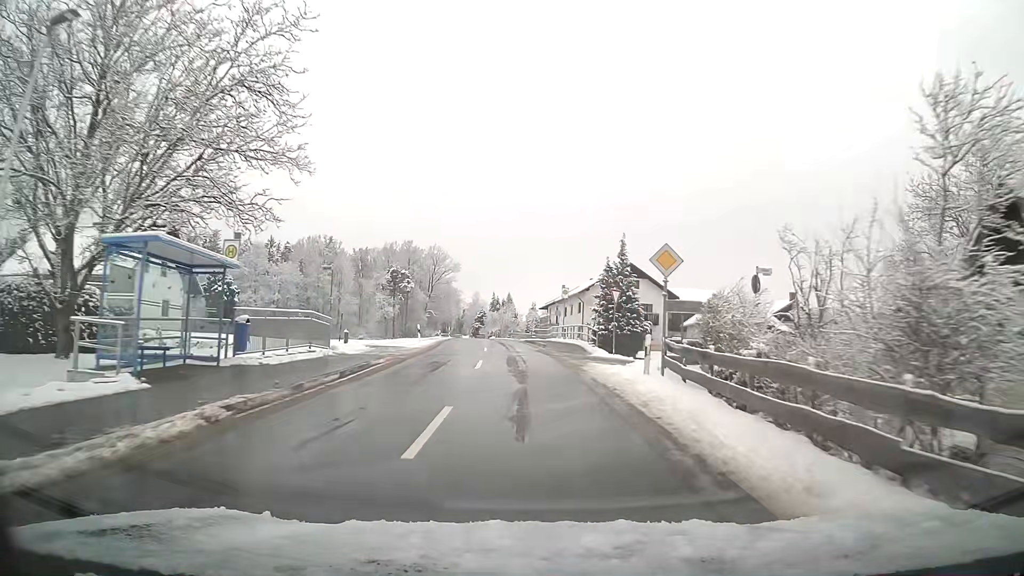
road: tertiary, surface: asphalt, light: Day
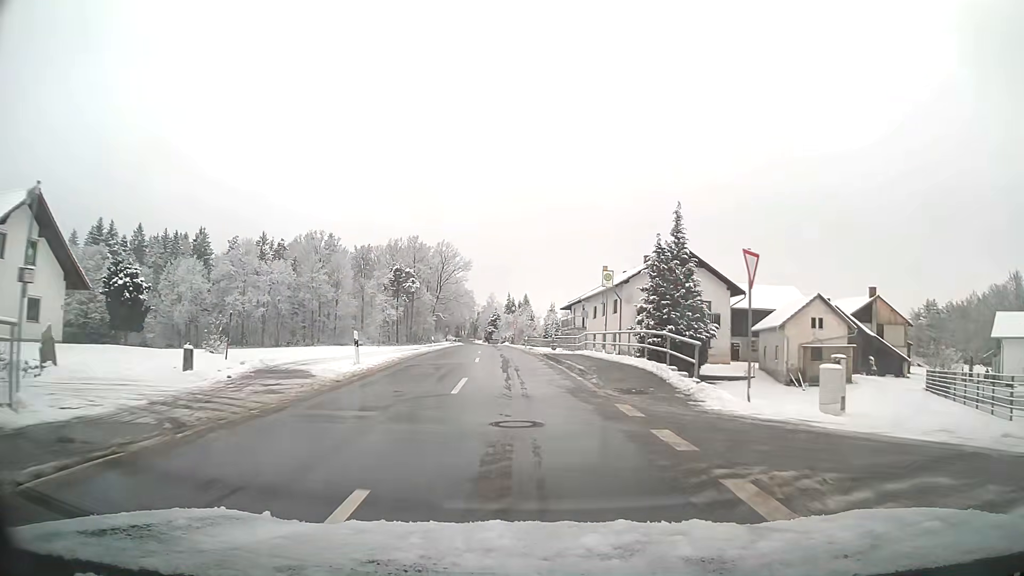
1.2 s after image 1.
(-0.2, +17.2) m; -2°
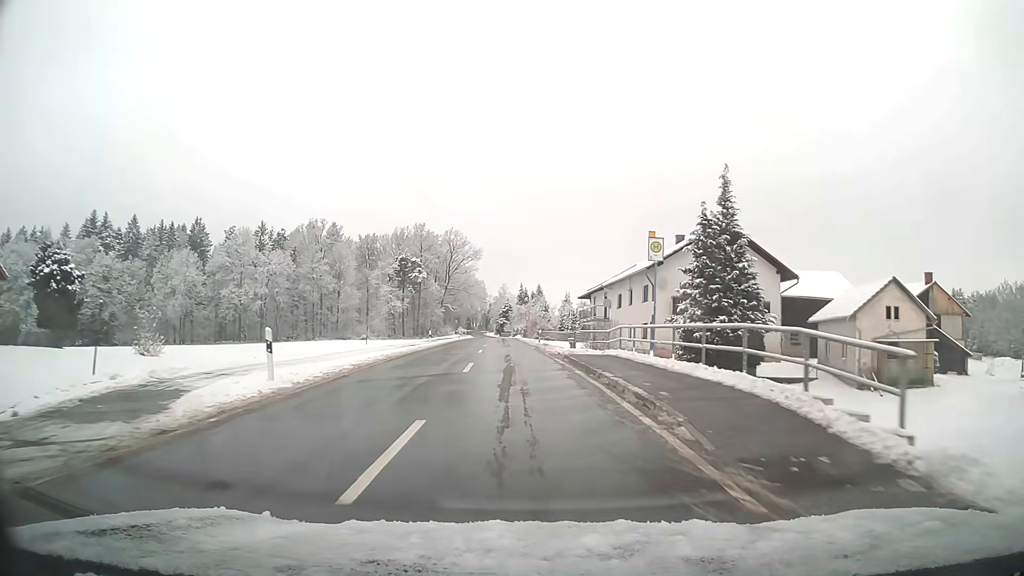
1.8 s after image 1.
(-0.1, +8.6) m; -1°
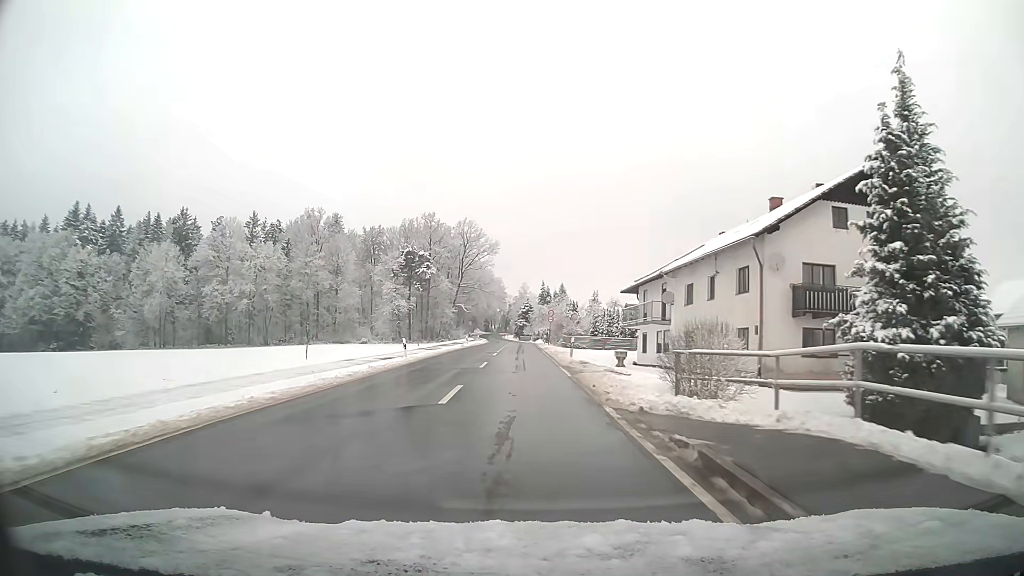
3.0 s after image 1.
(-0.3, +17.2) m; -2°
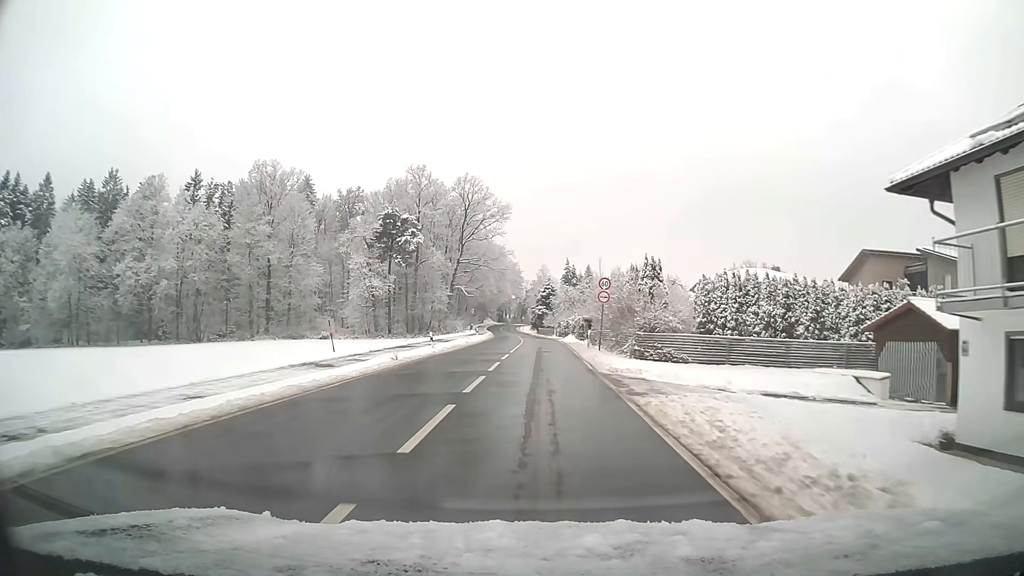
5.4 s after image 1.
(-0.5, +34.9) m; -1°
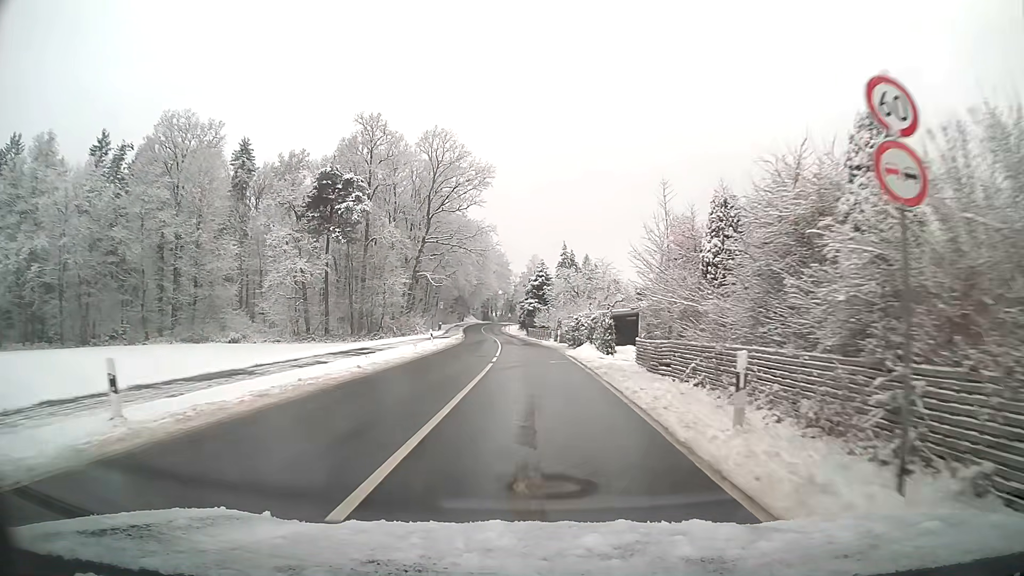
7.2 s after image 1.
(+0.3, +26.5) m; +1°
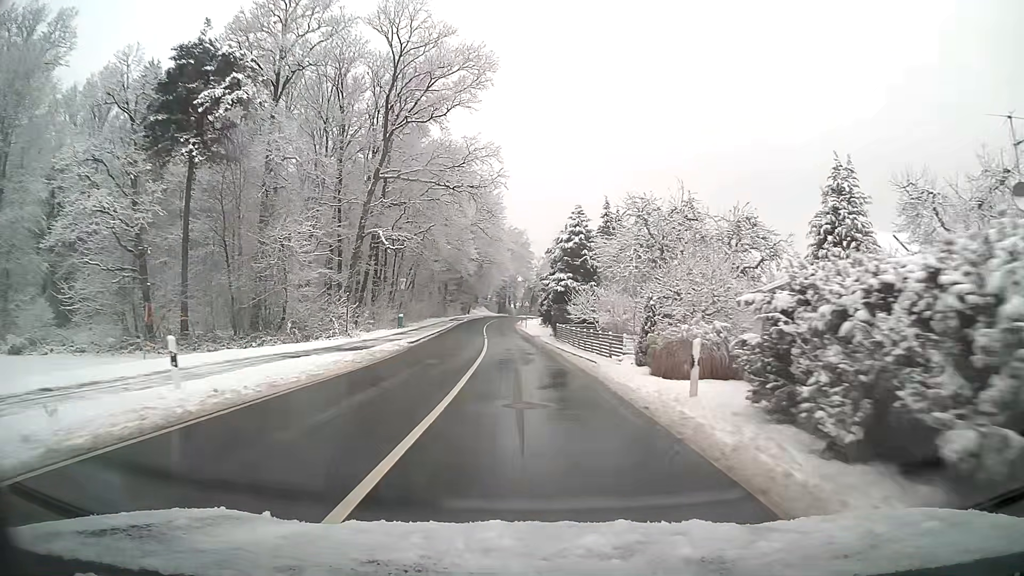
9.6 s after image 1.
(-0.6, +35.4) m; -2°
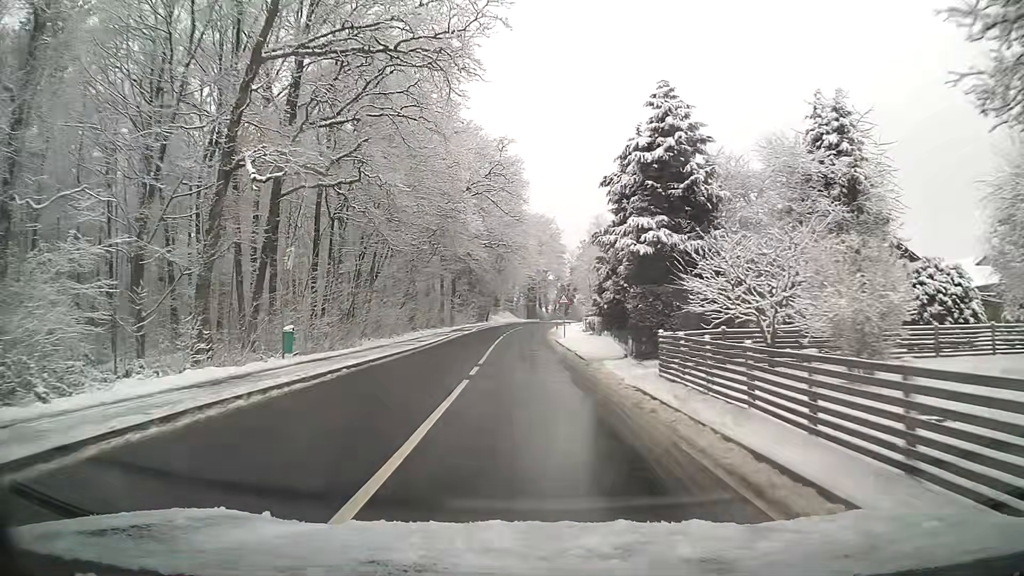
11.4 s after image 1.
(-0.6, +26.4) m; -2°
